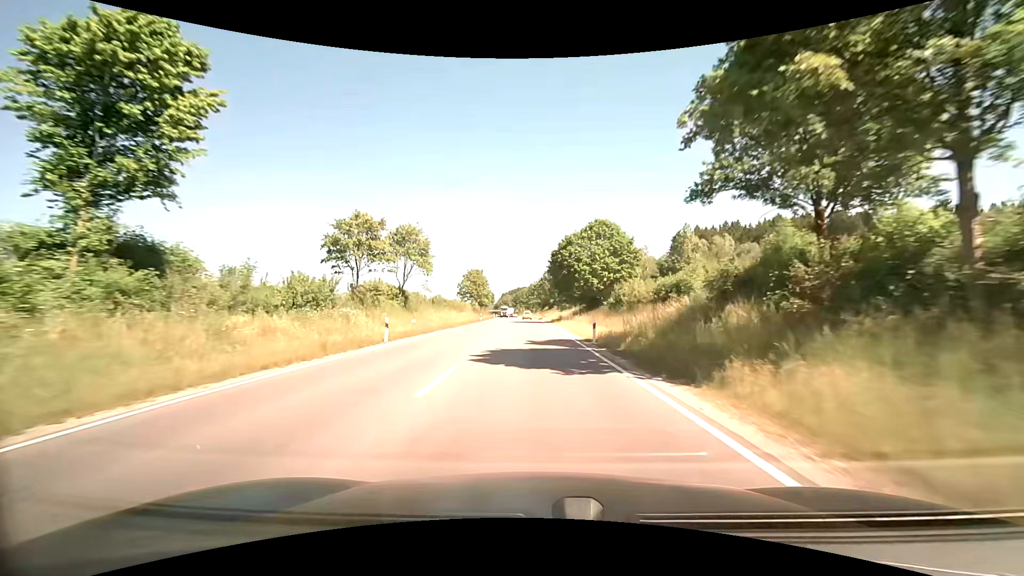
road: primary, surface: asphalt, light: Day
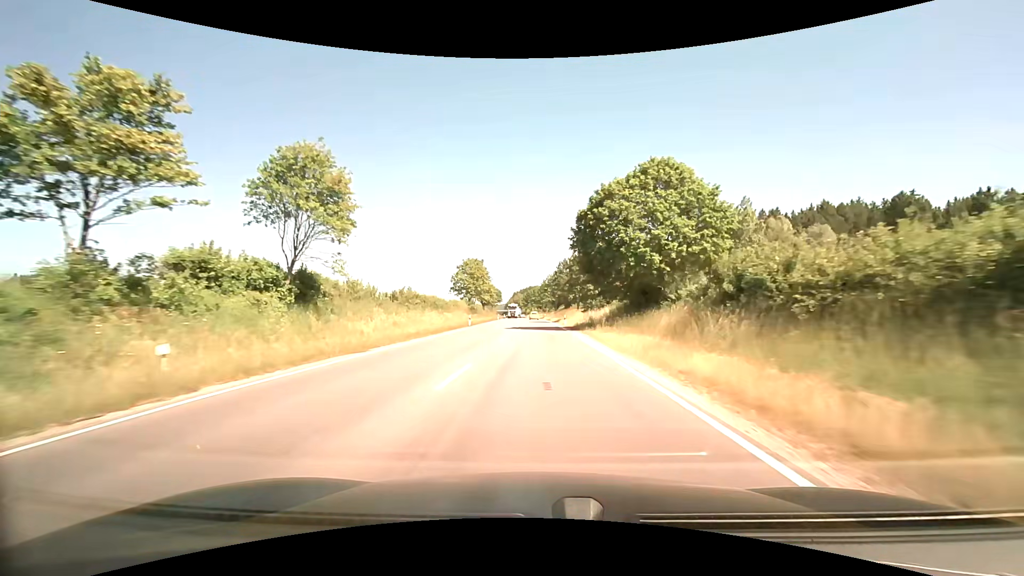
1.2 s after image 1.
(-0.2, +23.7) m; -1°
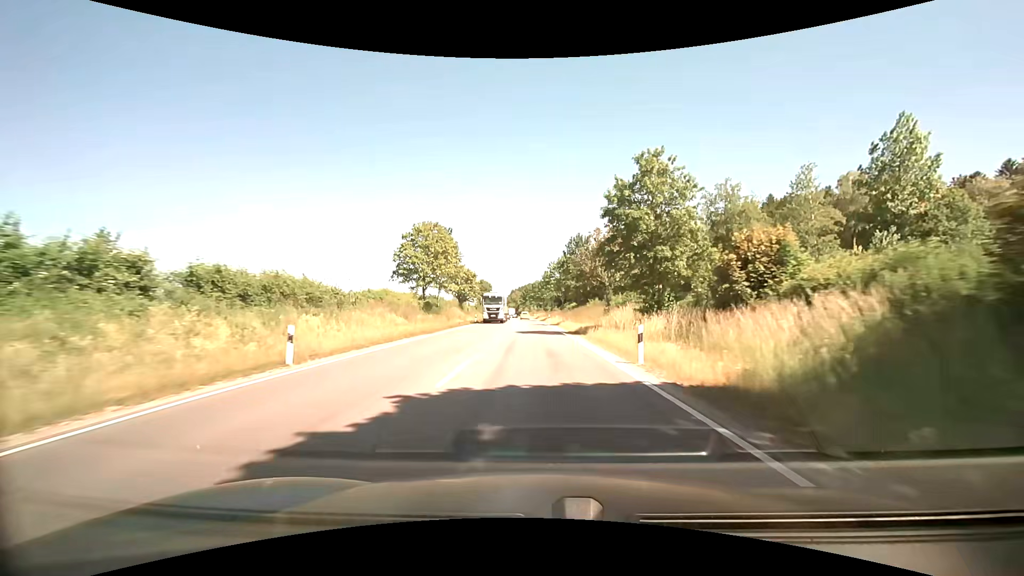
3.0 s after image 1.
(-0.1, +35.9) m; -1°
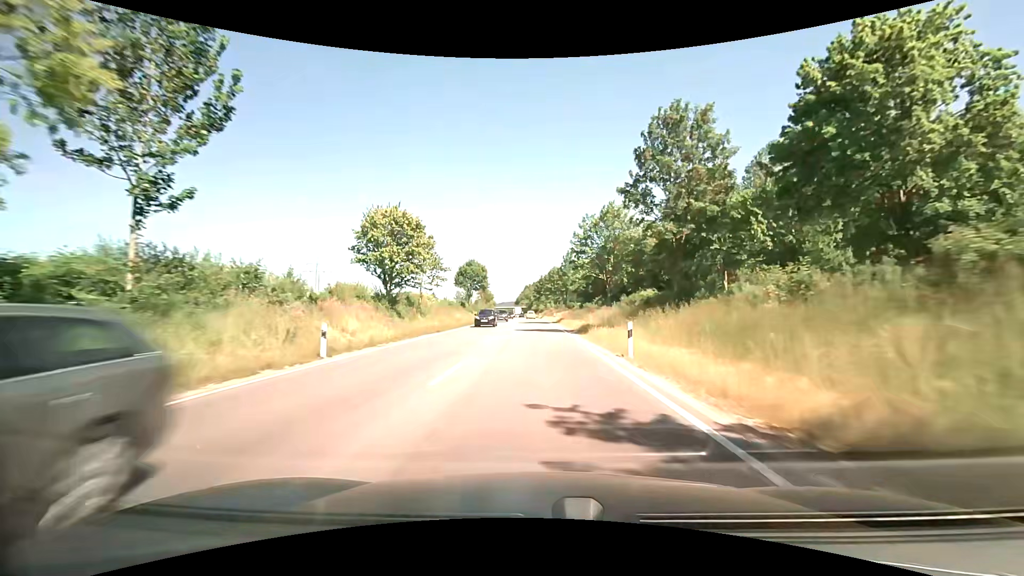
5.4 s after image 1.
(-0.2, +48.5) m; 0°
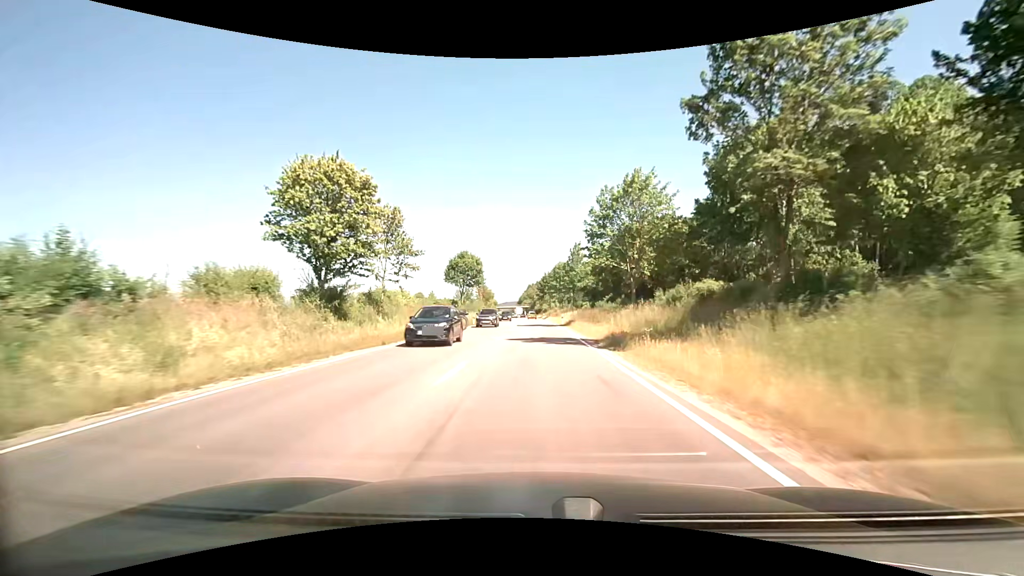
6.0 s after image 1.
(0.0, +12.2) m; 0°
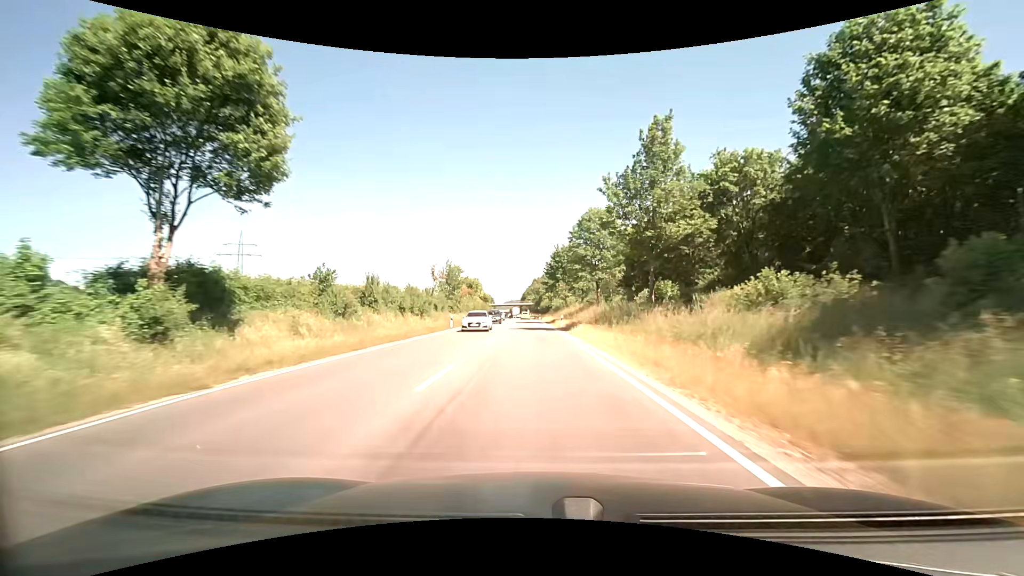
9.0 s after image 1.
(-1.9, +61.1) m; -3°
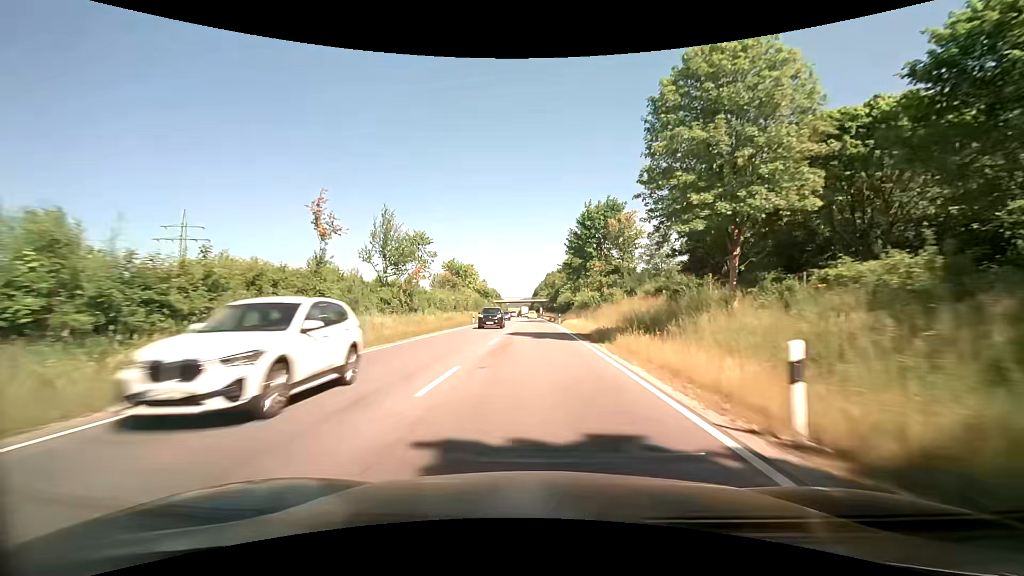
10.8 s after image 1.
(0.0, +36.9) m; -1°
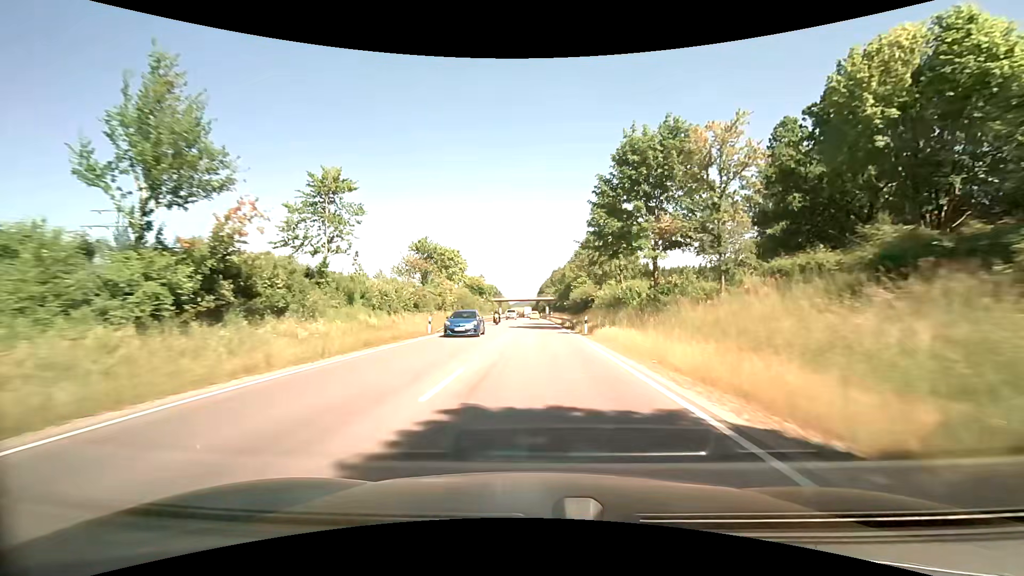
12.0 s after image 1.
(0.0, +24.4) m; 0°
(0, +10) (0, +20) (0, +30) (0, +40) (0, +50) (0, +60) (0, +70) (0, +80) (0, +90) (0, +100) m
